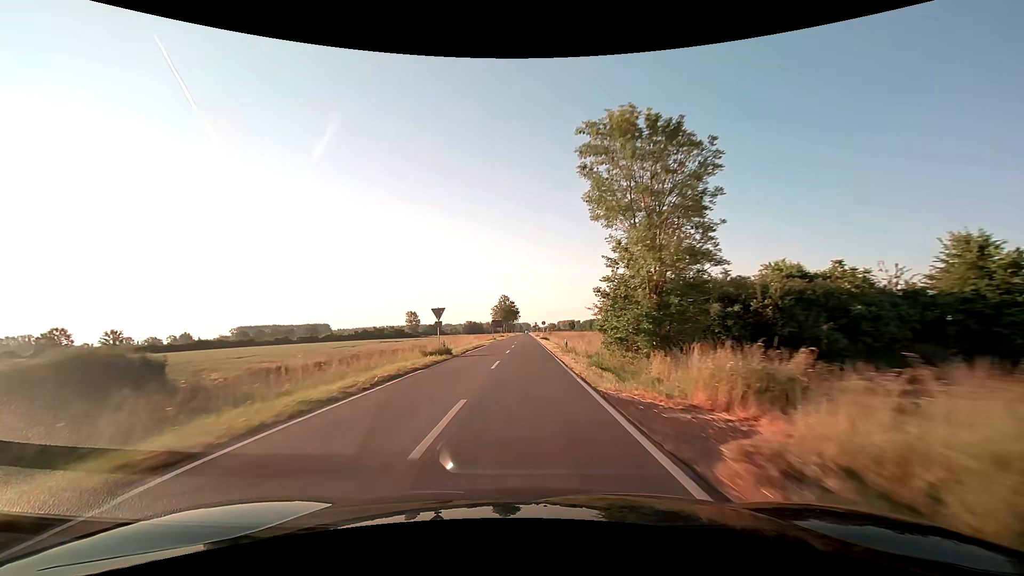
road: secondary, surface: asphalt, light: Day
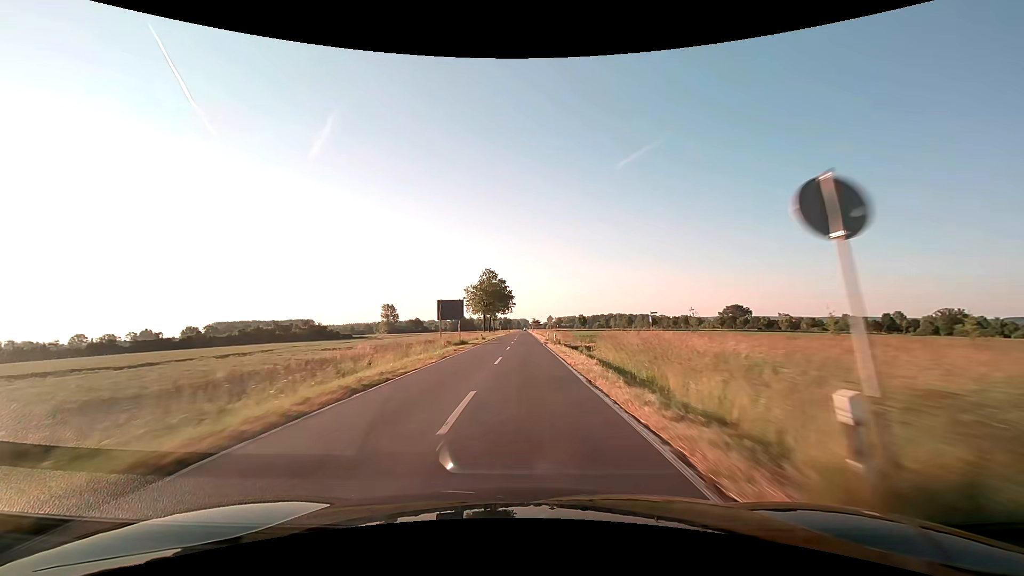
(+0.3, +72.1) m; 0°
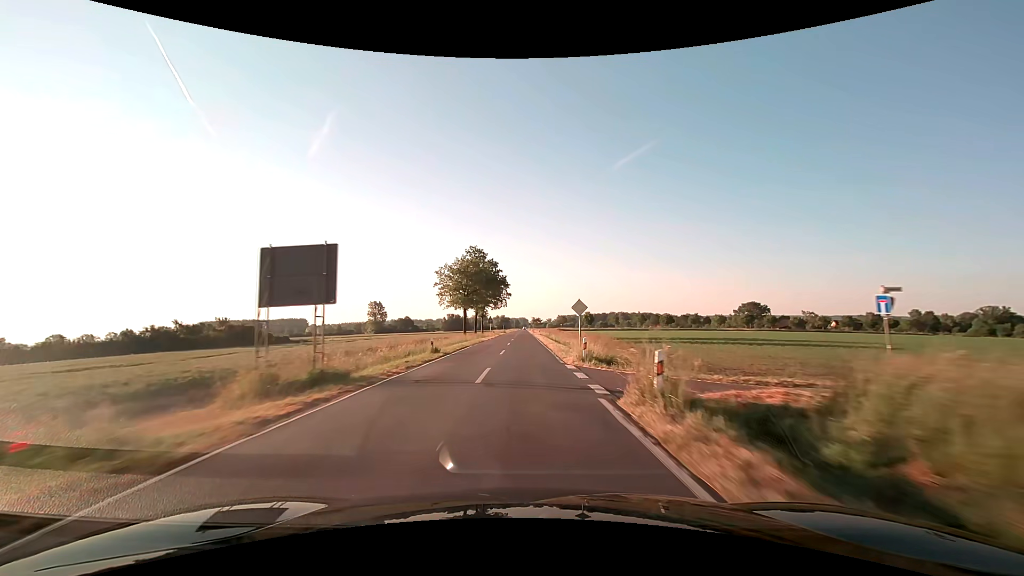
(+0.1, +30.8) m; 0°
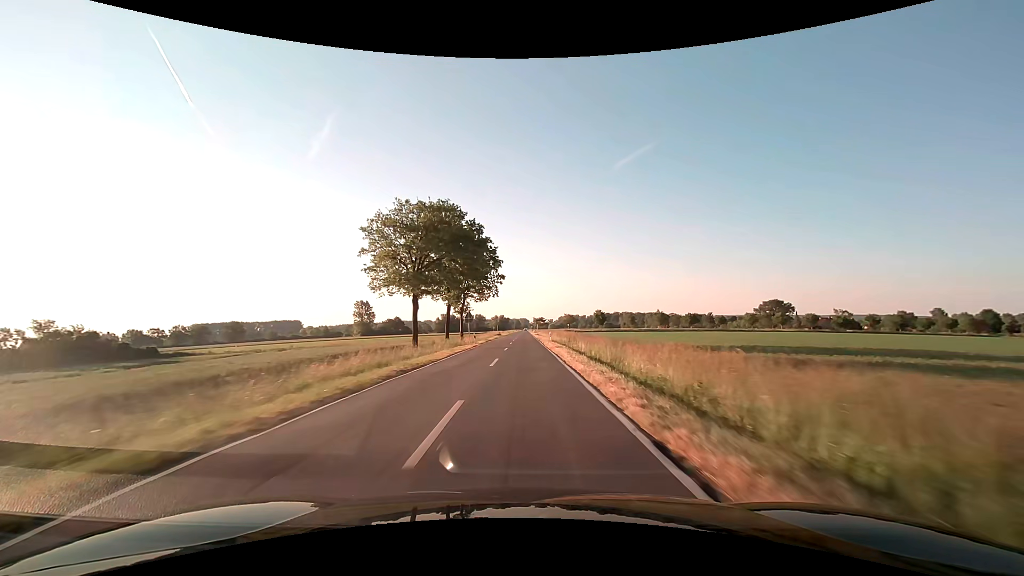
(0.0, +31.1) m; 0°
(0, +10) (0, +20) (0, +30) (0, +40) (0, +50) (0, +60) (0, +70) (0, +80) (0, +90) (0, +100) m
